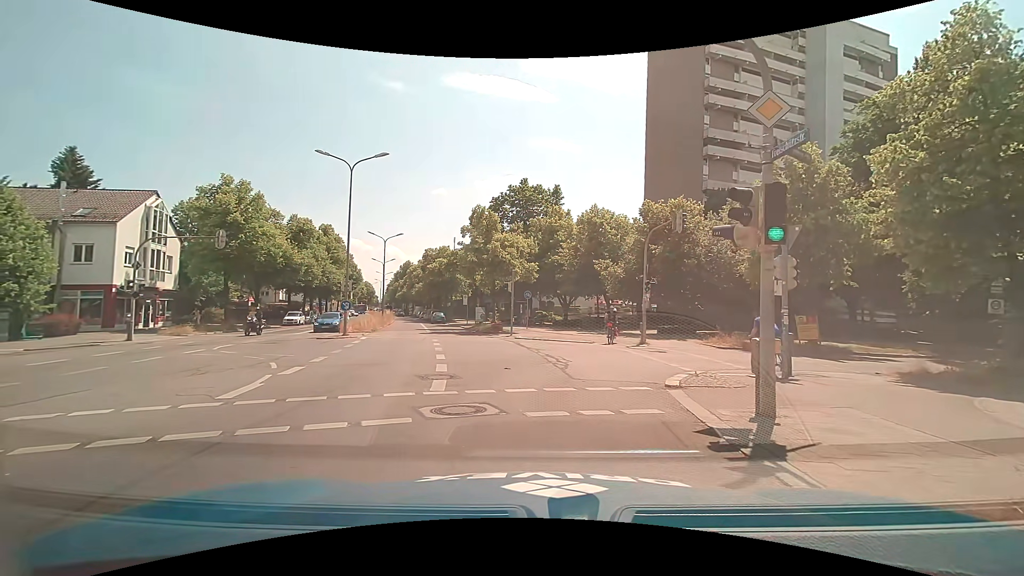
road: secondary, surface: asphalt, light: Day
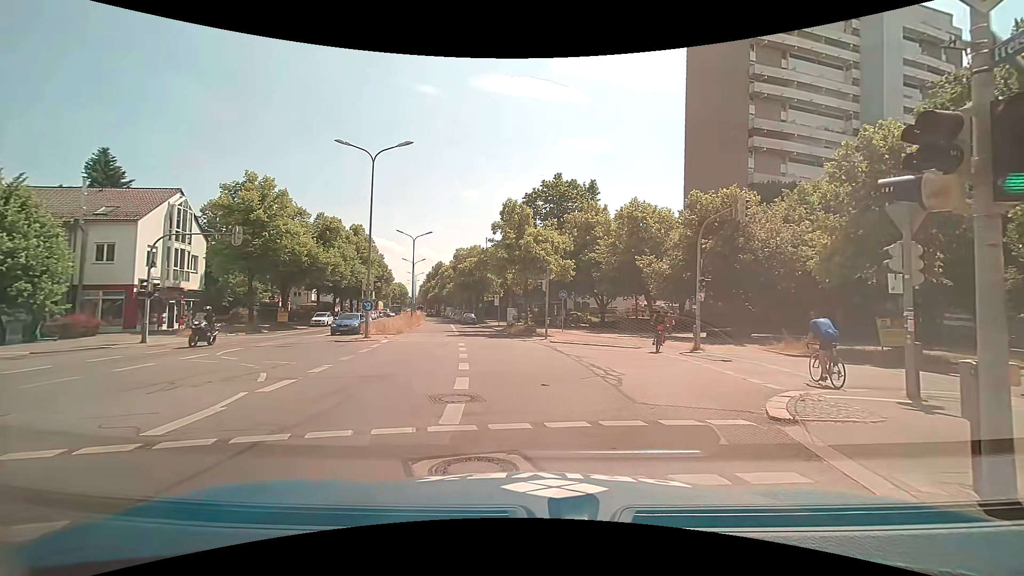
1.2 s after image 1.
(-0.1, +2.7) m; -2°
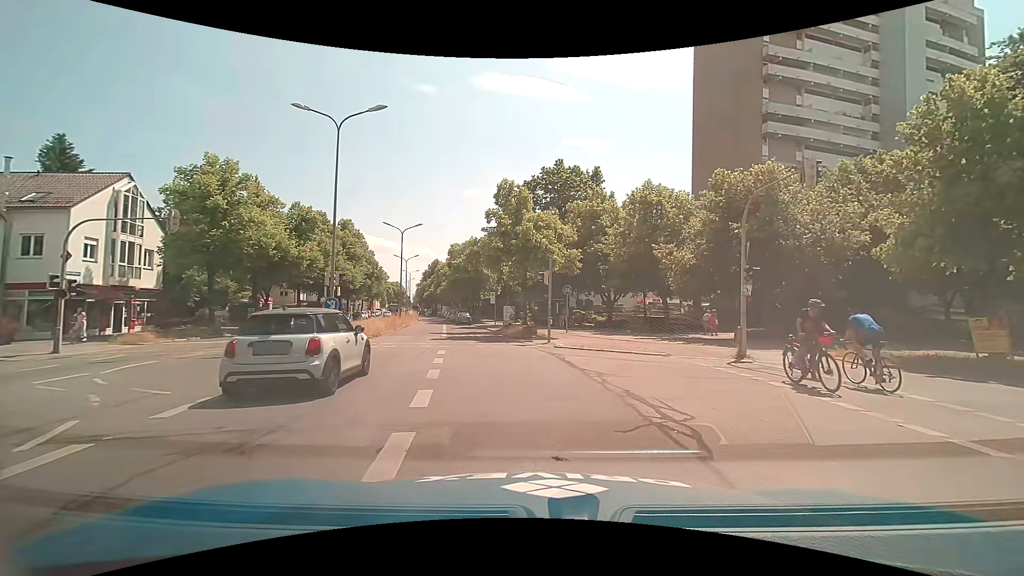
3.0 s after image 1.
(-0.1, +4.8) m; -2°
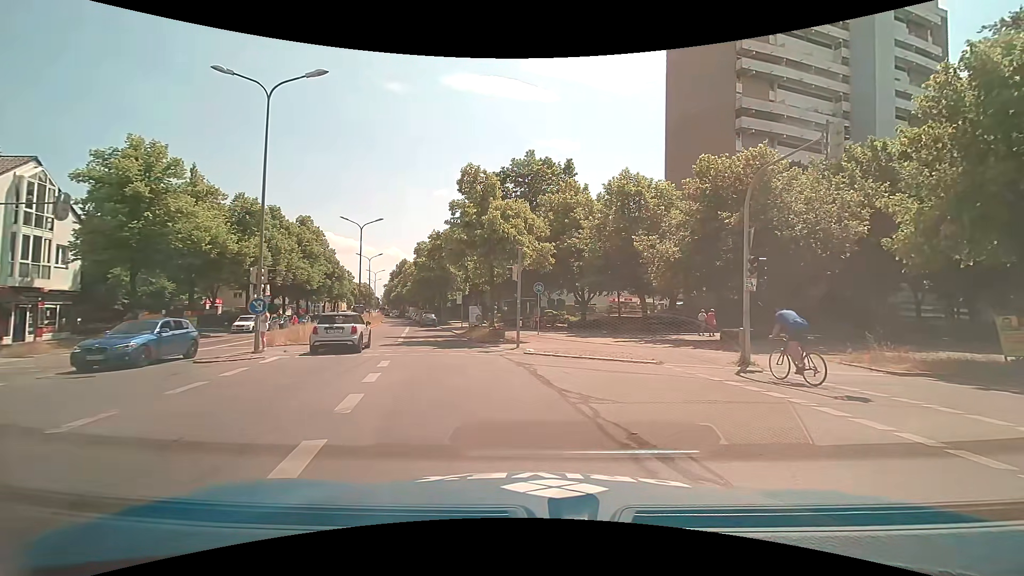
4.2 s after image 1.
(+0.2, +3.1) m; +3°
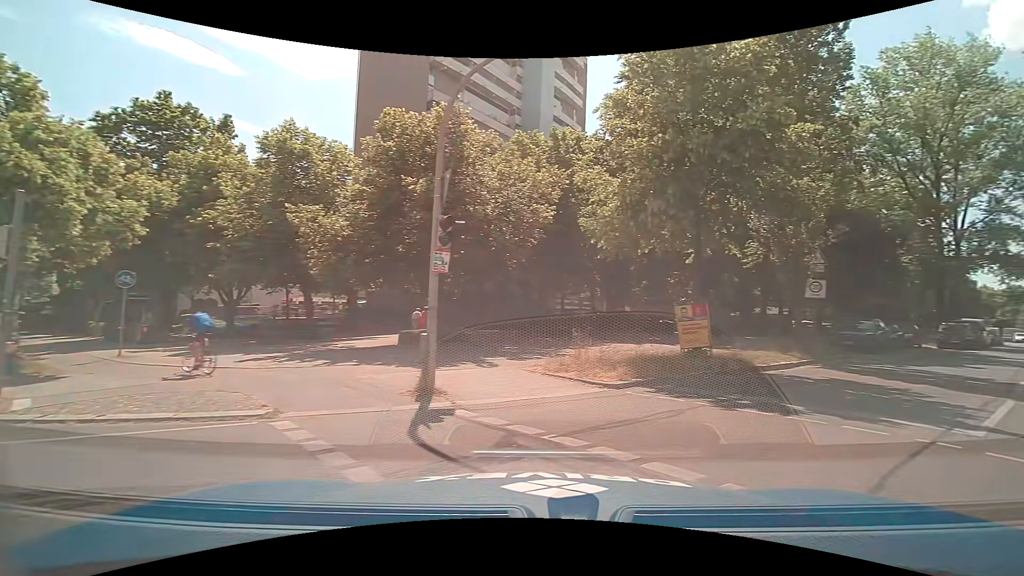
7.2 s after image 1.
(+1.8, +7.0) m; +36°
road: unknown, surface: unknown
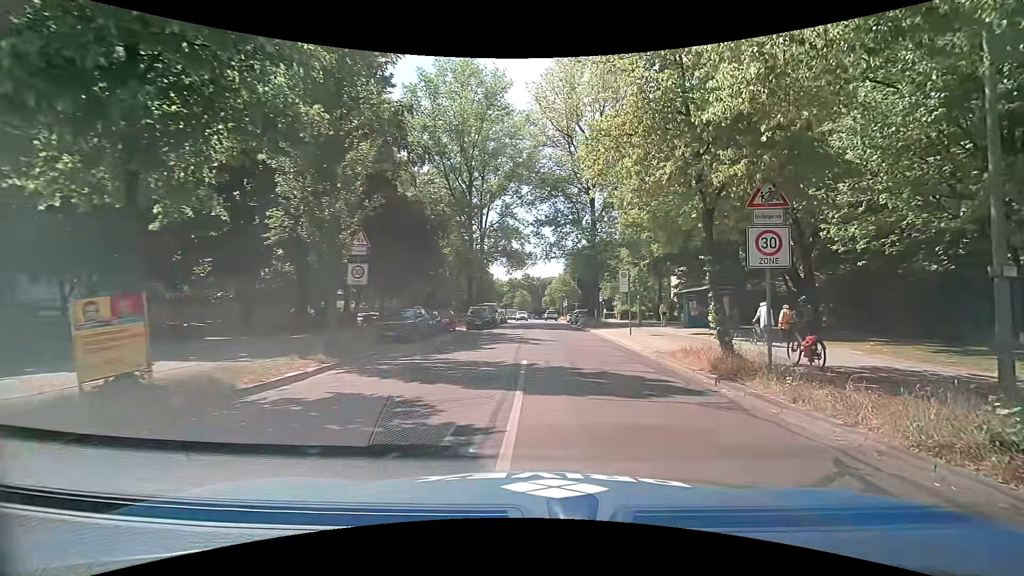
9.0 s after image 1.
(+2.9, +5.6) m; +47°
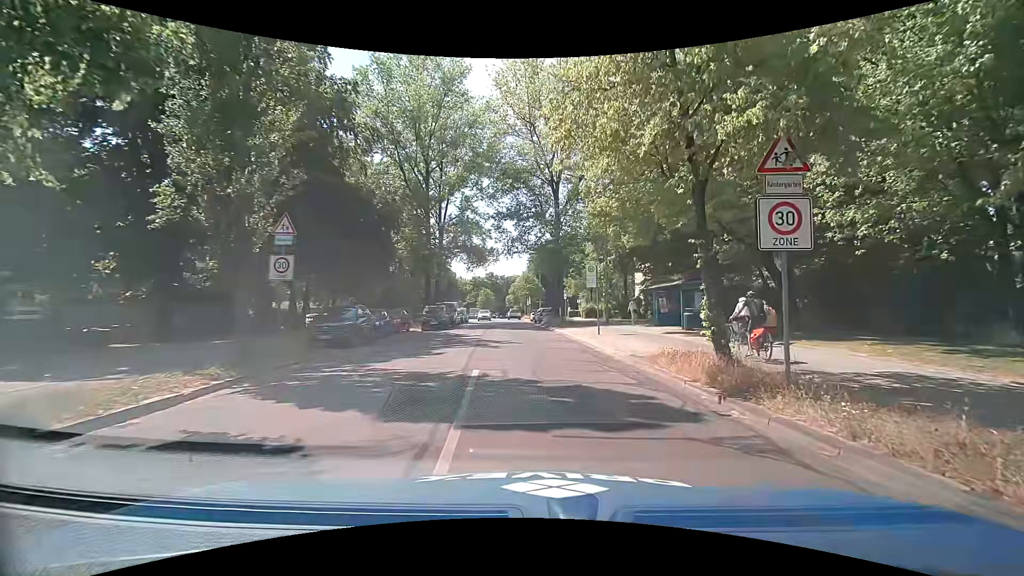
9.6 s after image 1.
(0.0, +2.7) m; +2°
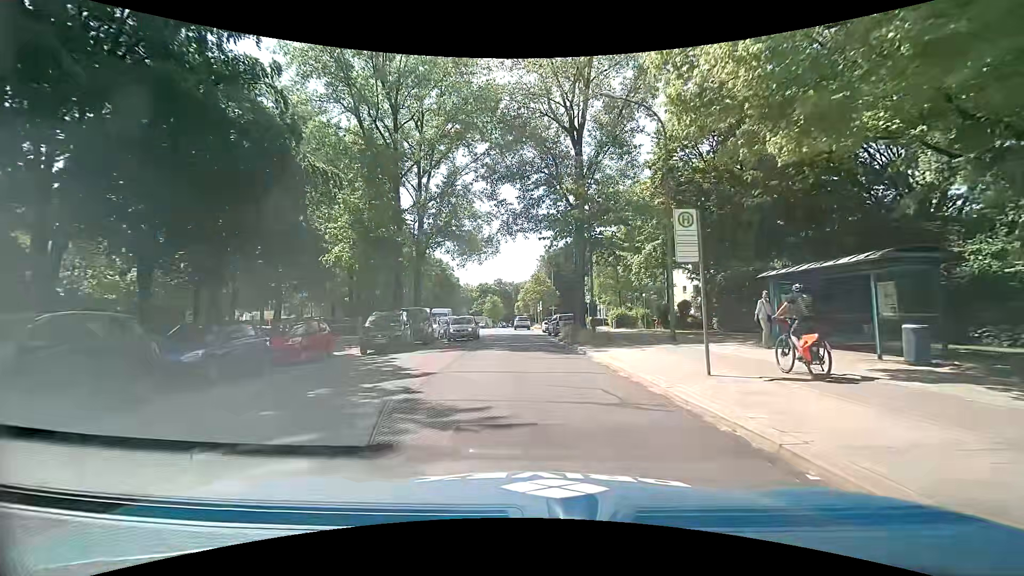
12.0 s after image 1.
(-0.2, +14.2) m; -3°
